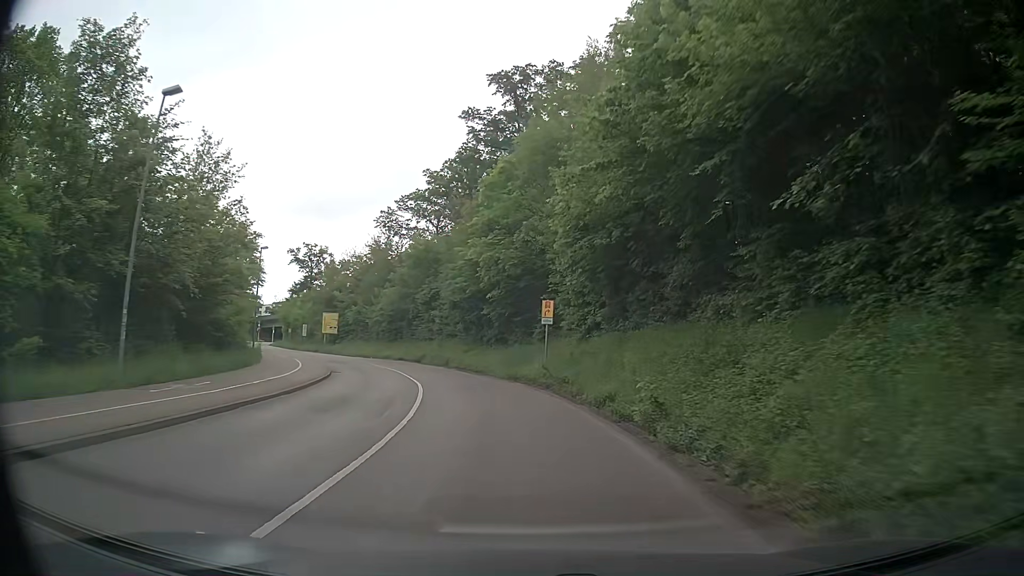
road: secondary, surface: asphalt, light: Day
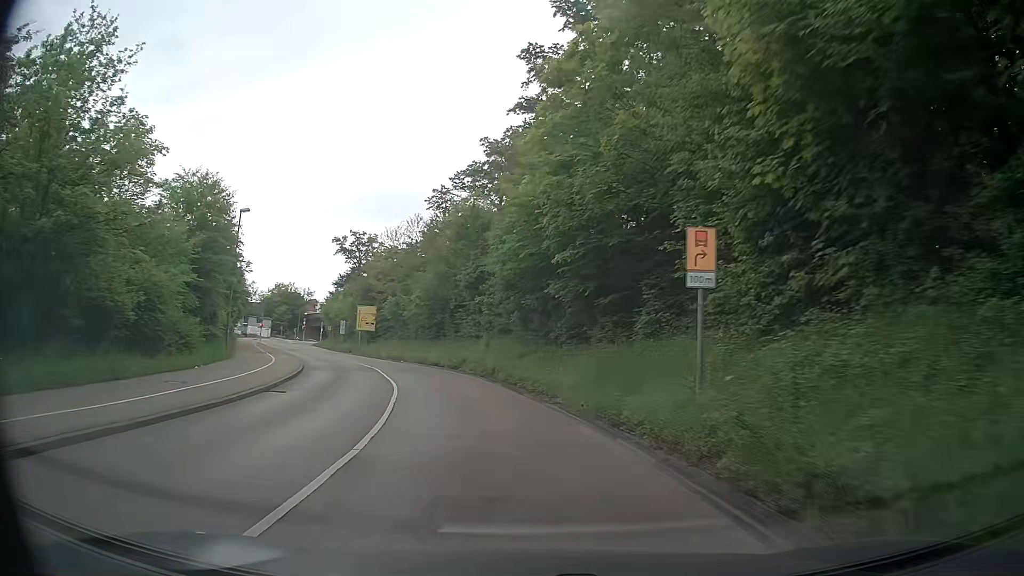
(-0.6, +15.4) m; -6°
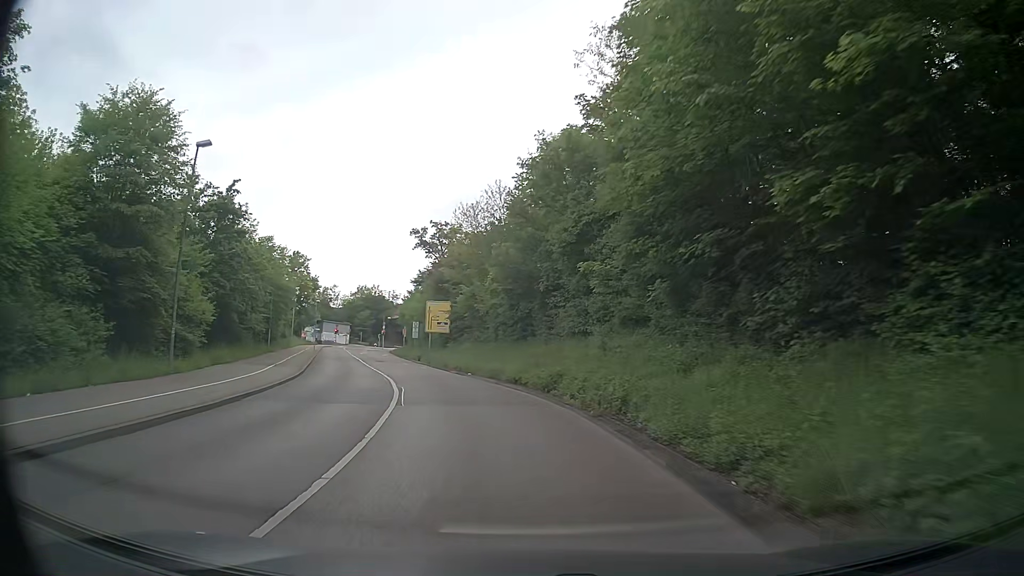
(-1.1, +15.2) m; -9°
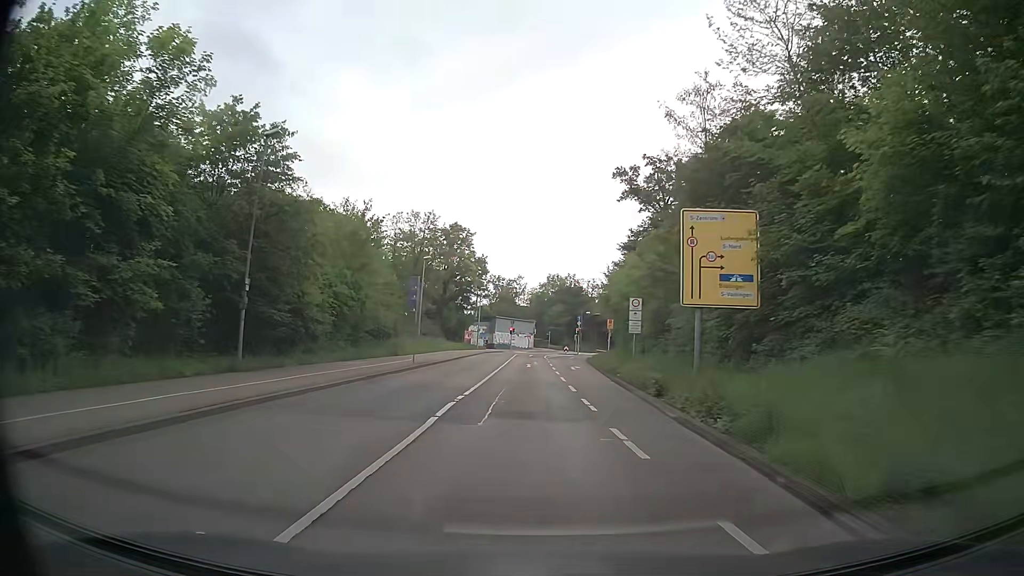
(-6.6, +37.4) m; -17°
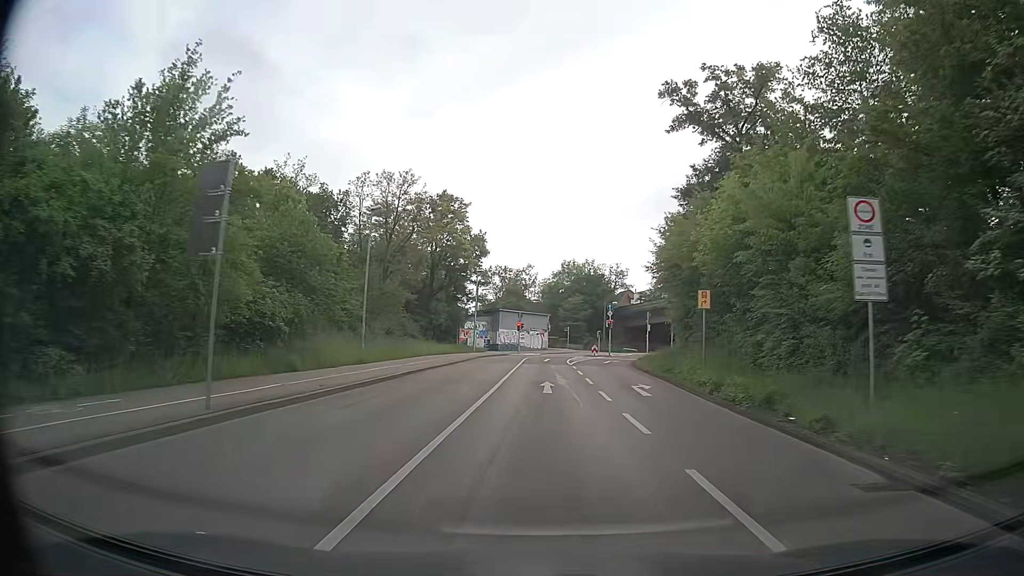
(-0.2, +22.3) m; 0°
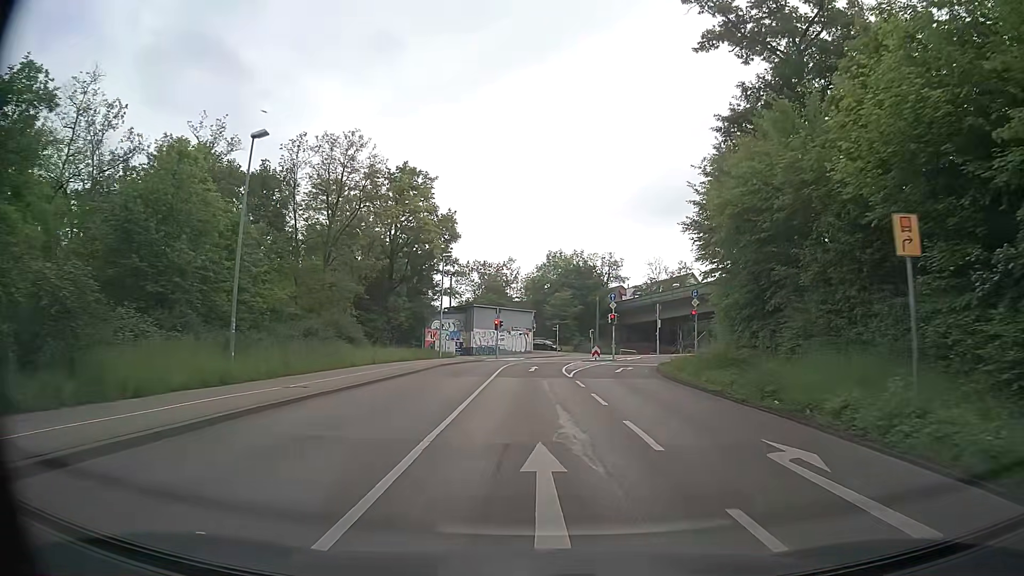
(-0.1, +14.1) m; 0°
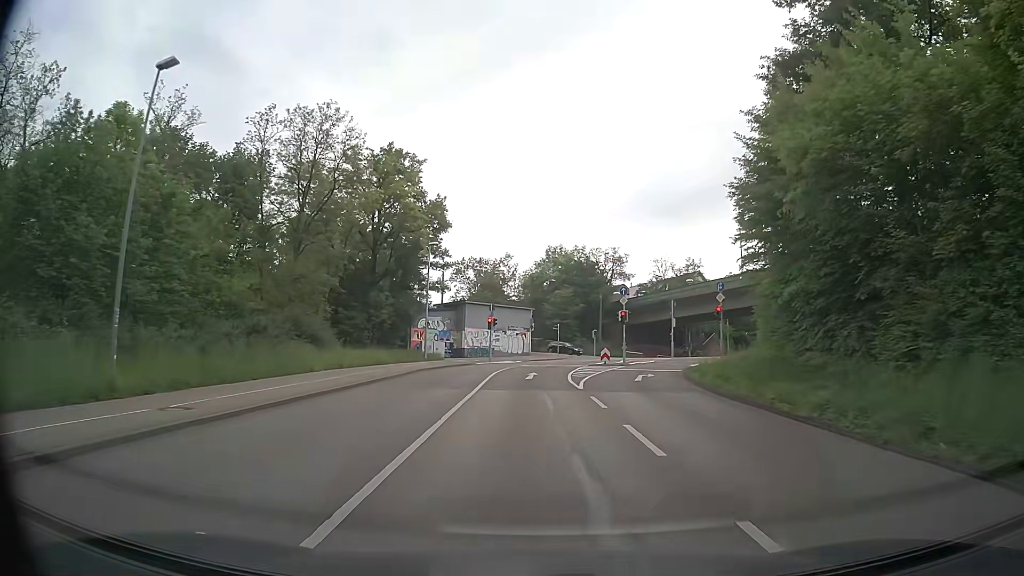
(0.0, +6.5) m; 0°
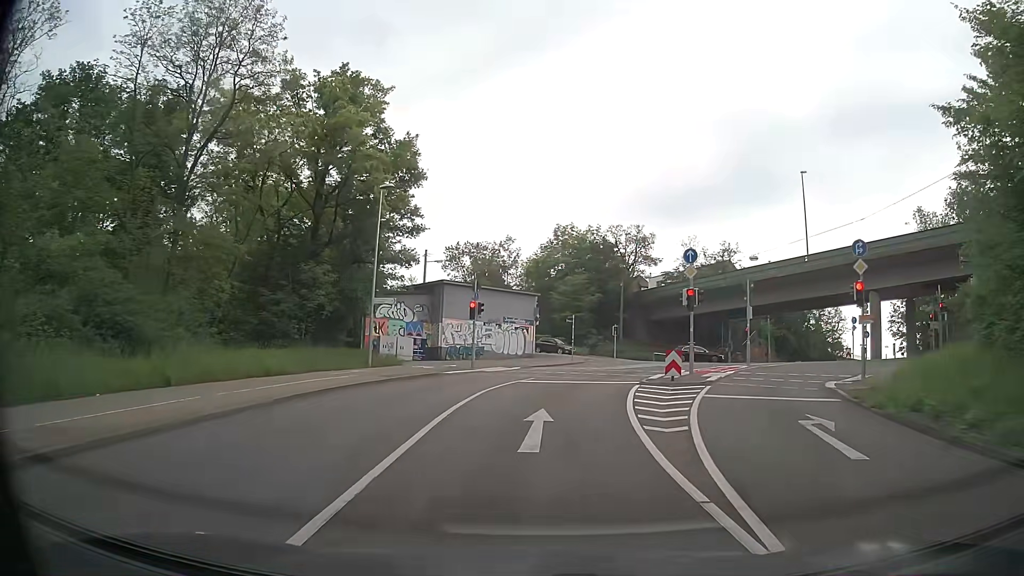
(0.0, +16.8) m; 0°
